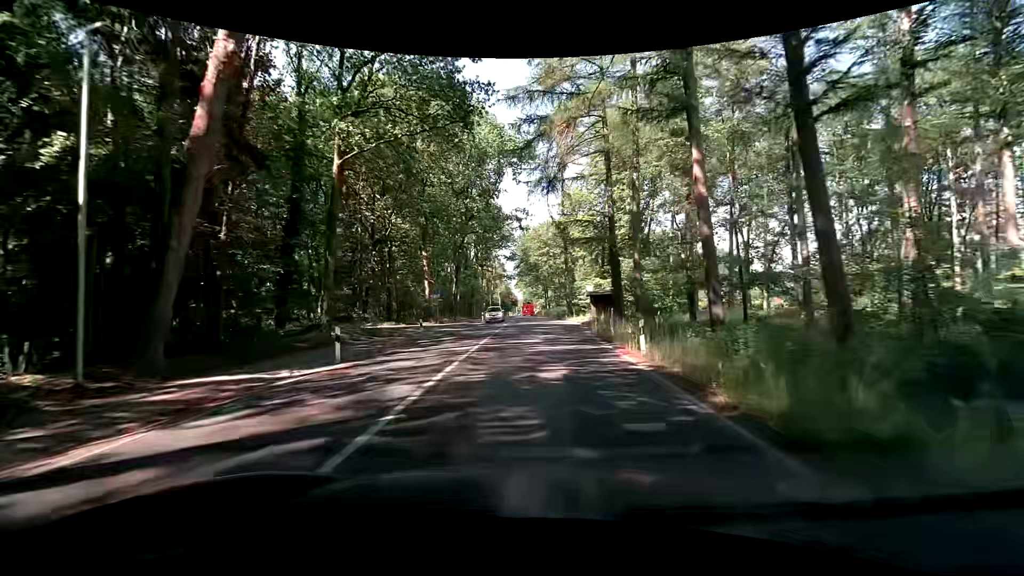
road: secondary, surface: asphalt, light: Day
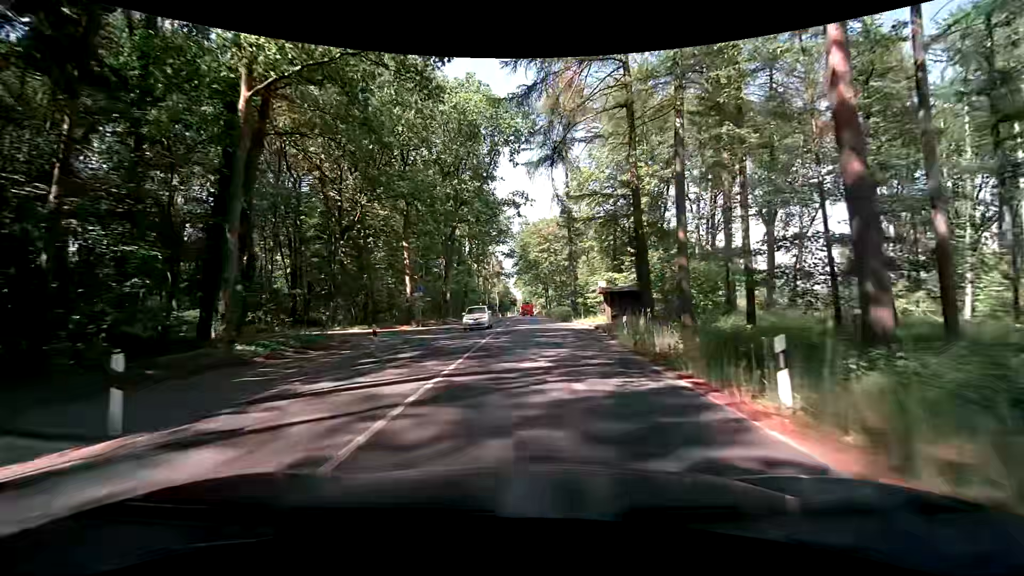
(-0.2, +8.0) m; 0°
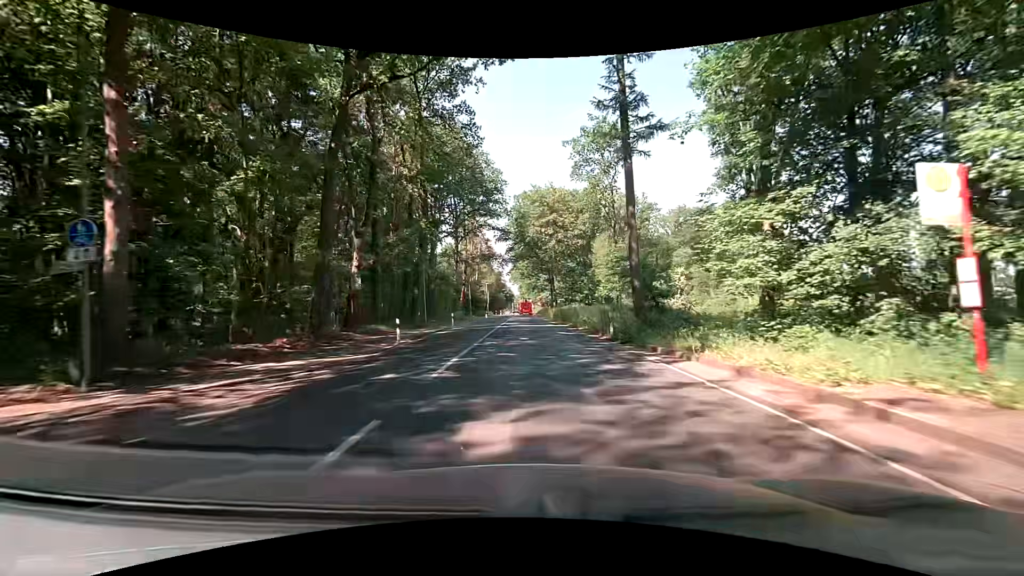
(-0.2, +31.6) m; -1°
